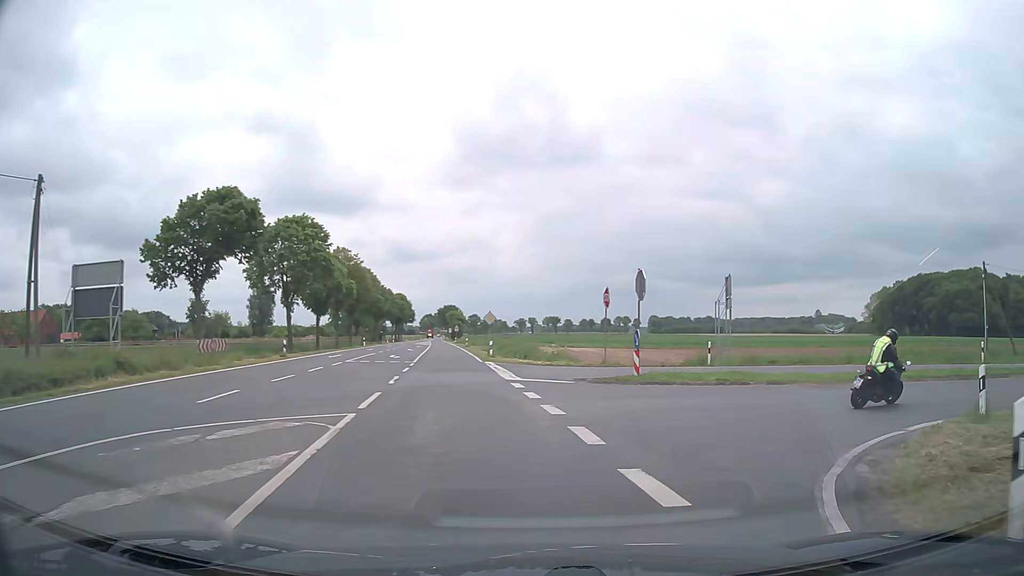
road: secondary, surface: asphalt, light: Day
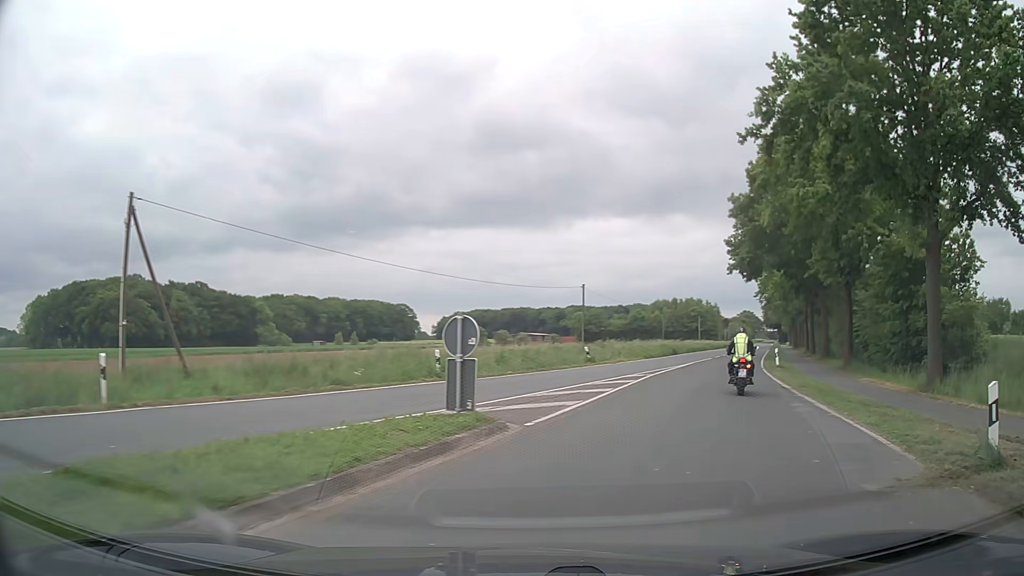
(+11.8, +16.1) m; +73°
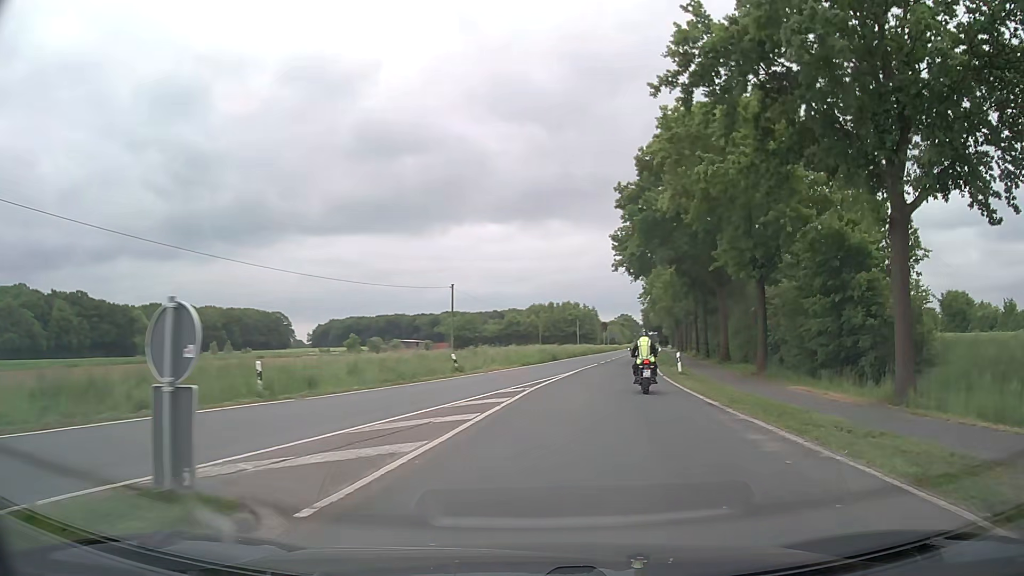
(+0.5, +5.1) m; +11°
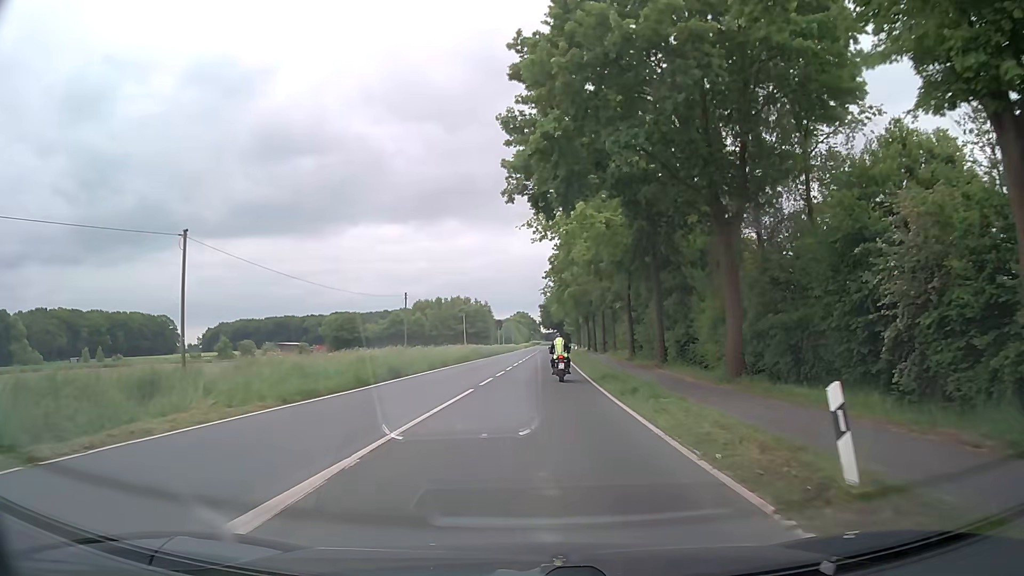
(+2.7, +24.5) m; +8°
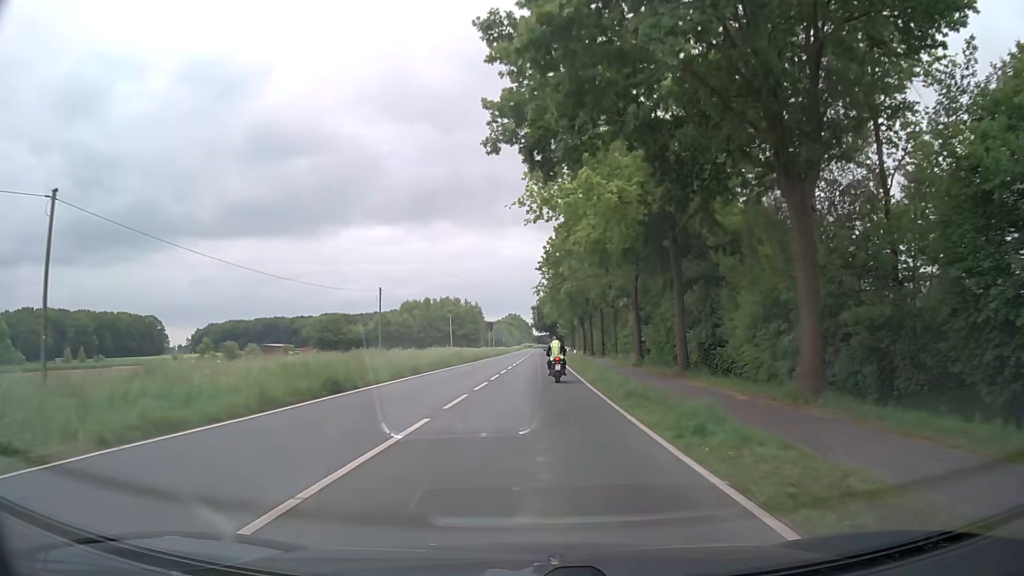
(0.0, +7.4) m; +1°
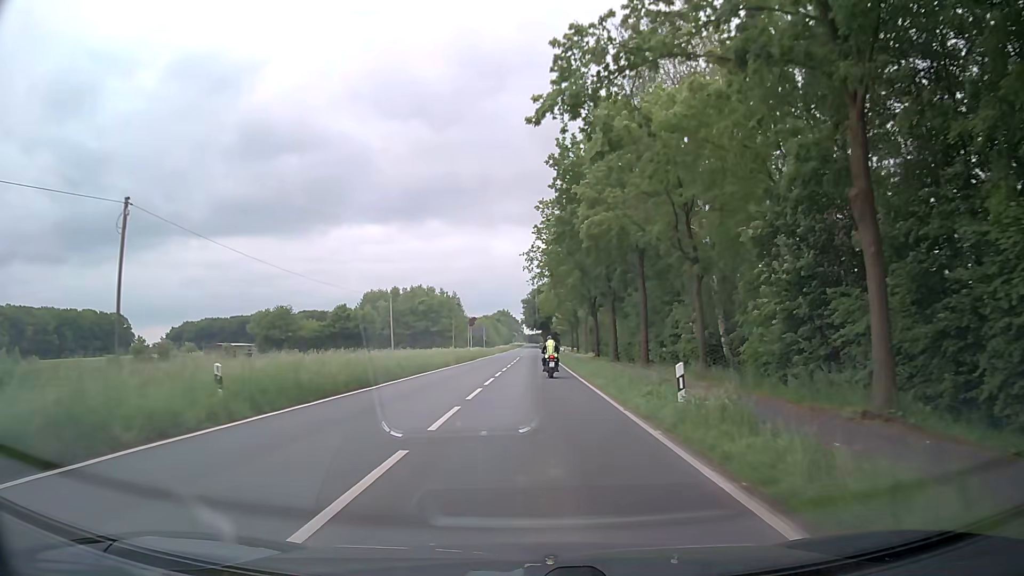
(+0.2, +34.1) m; 0°
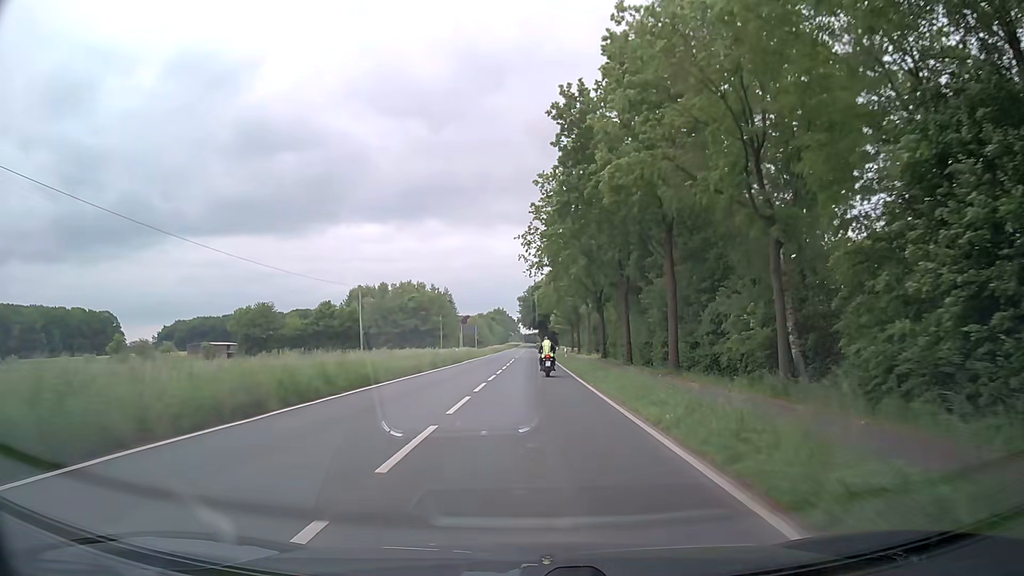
(+0.1, +9.6) m; +1°
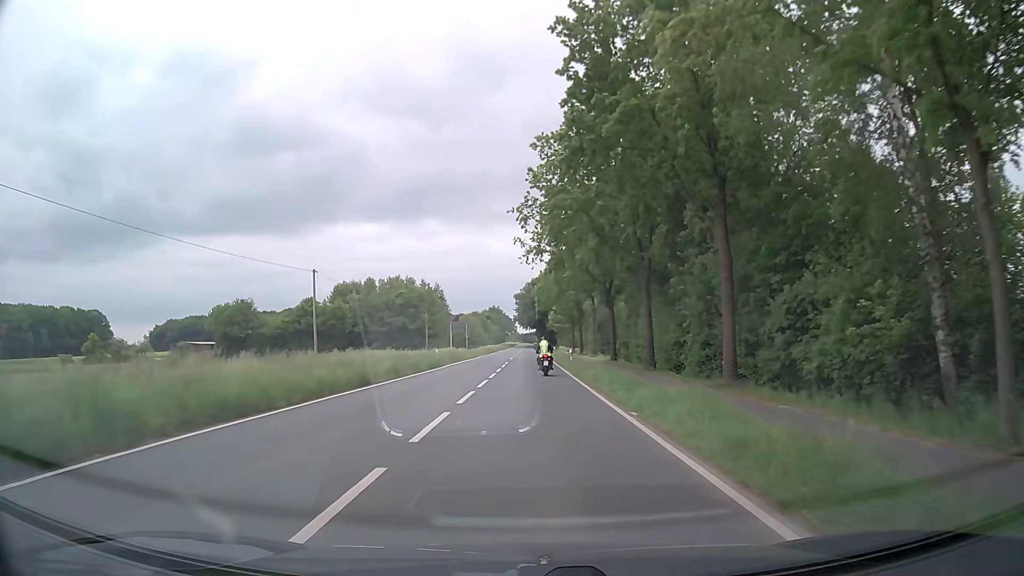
(+0.1, +10.0) m; 0°
(0, +10) (0, +20) (0, +30) (0, +40) (0, +50) (0, +60) (0, +70) (0, +80) (0, +90) (0, +100) m
